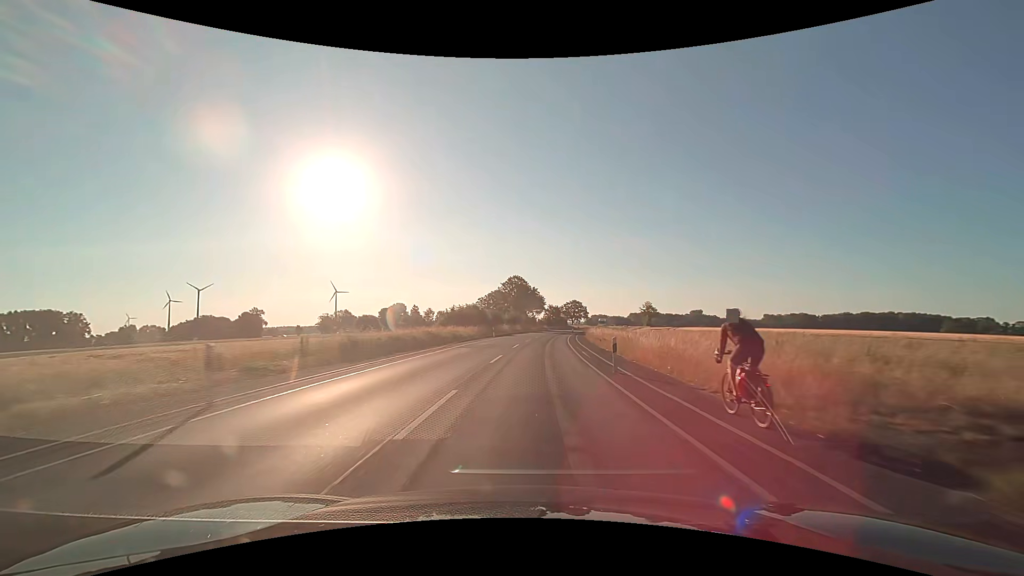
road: secondary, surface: asphalt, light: Day
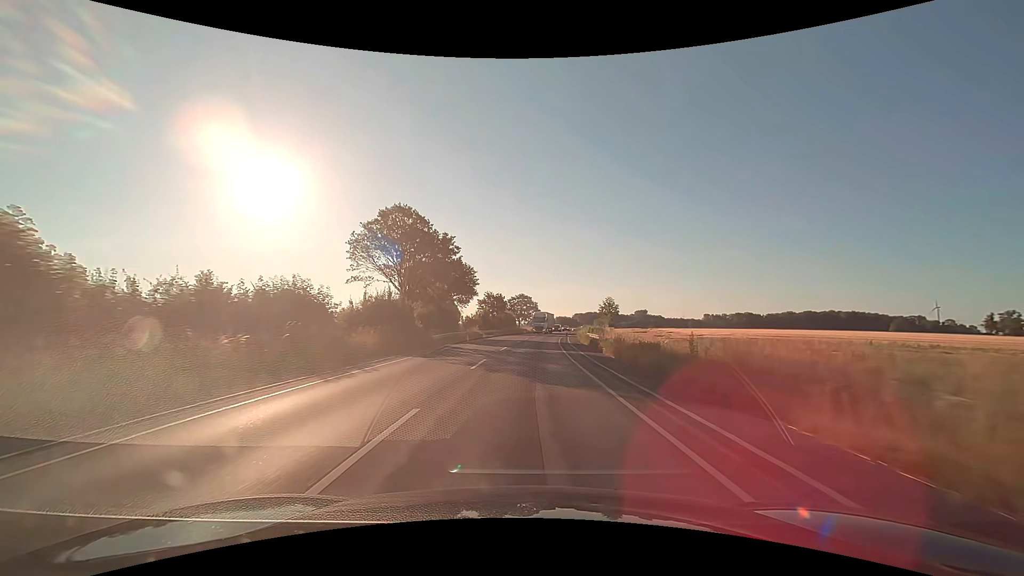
(+3.7, +62.3) m; +7°
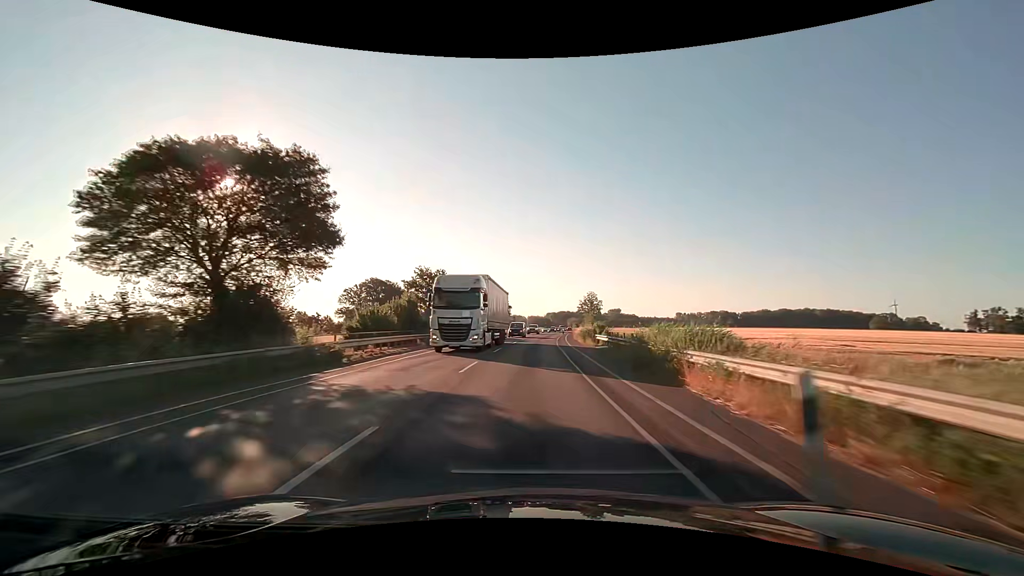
(+1.1, +37.5) m; +3°
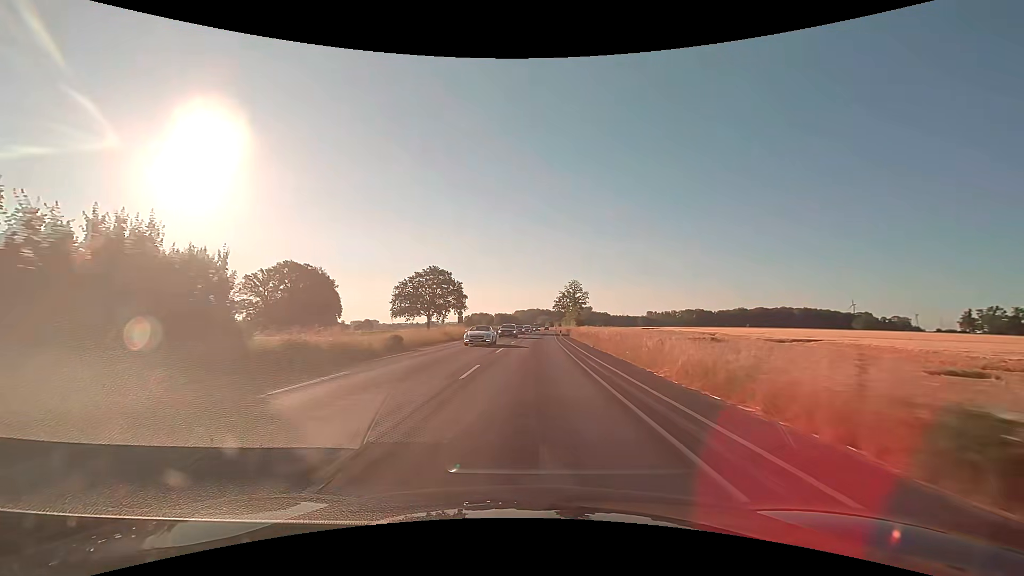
(+1.6, +50.0) m; +4°
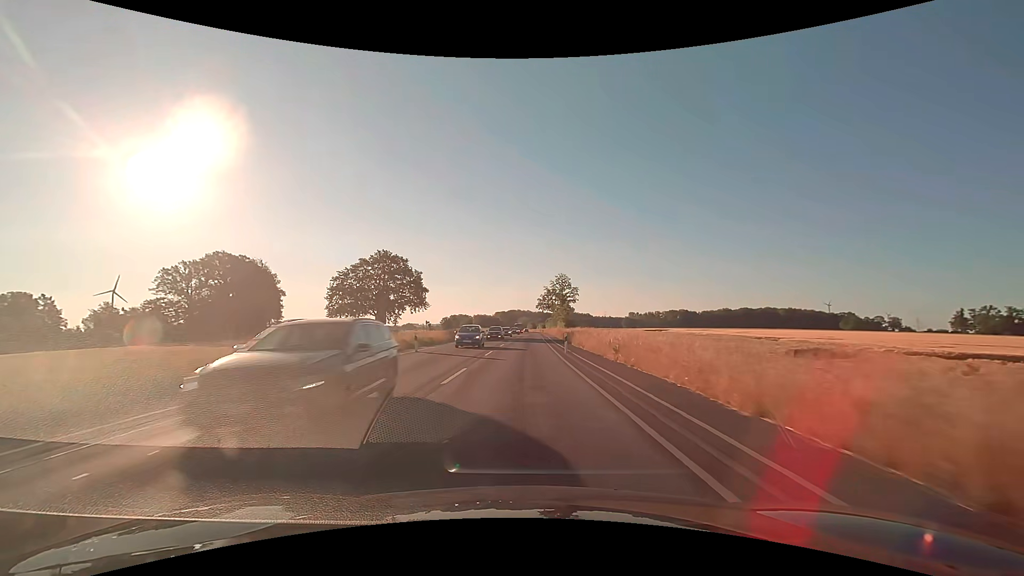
(+0.5, +25.0) m; +2°
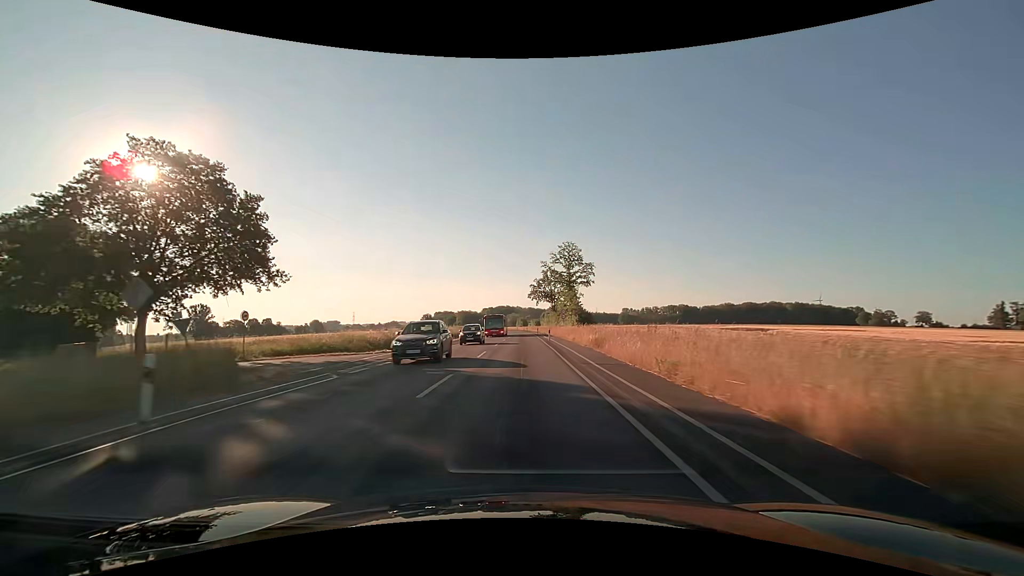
(+0.5, +50.1) m; +1°
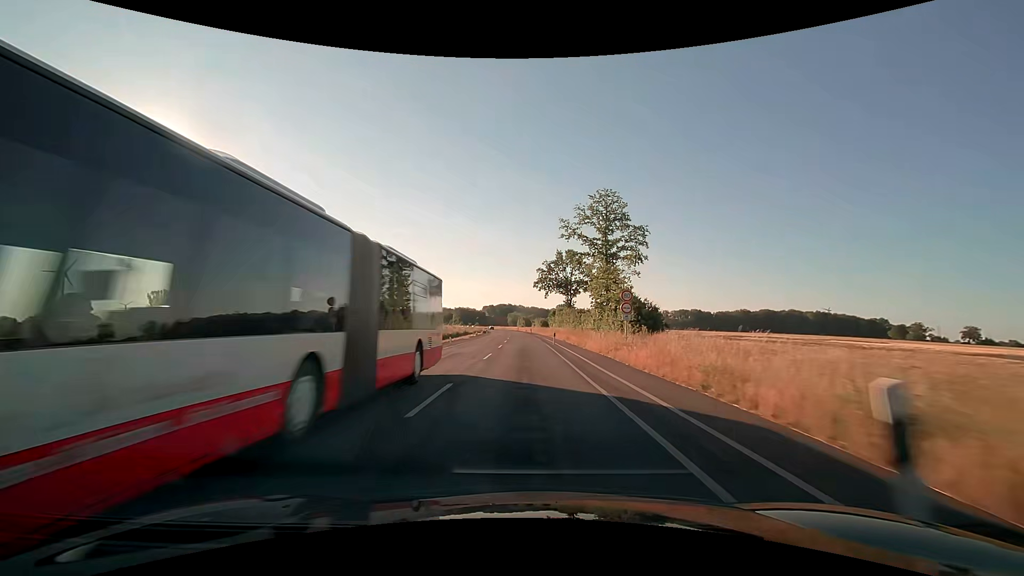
(-0.2, +37.6) m; -1°
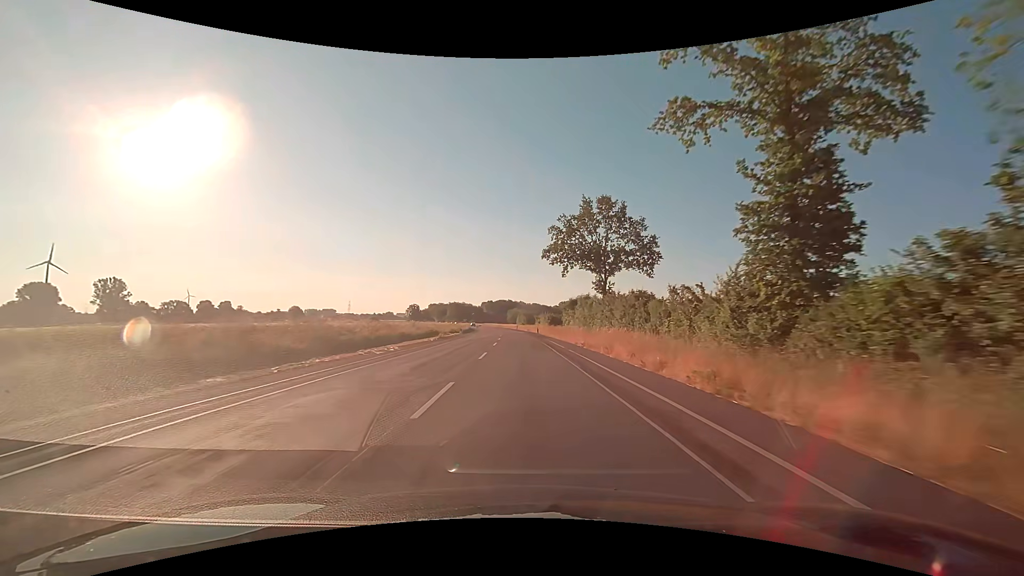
(0.0, +37.6) m; 0°
(0, +10) (0, +20) (0, +30) (-1, +40) (-1, +50) (-1, +60) (-2, +70) (-2, +80) (-3, +90) (-4, +100) m
